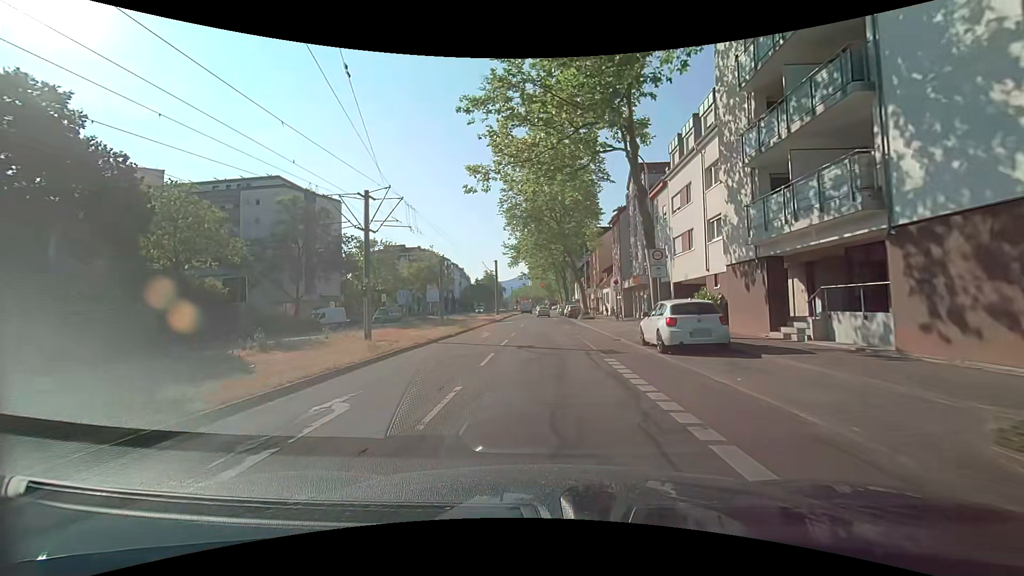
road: tertiary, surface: asphalt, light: Day
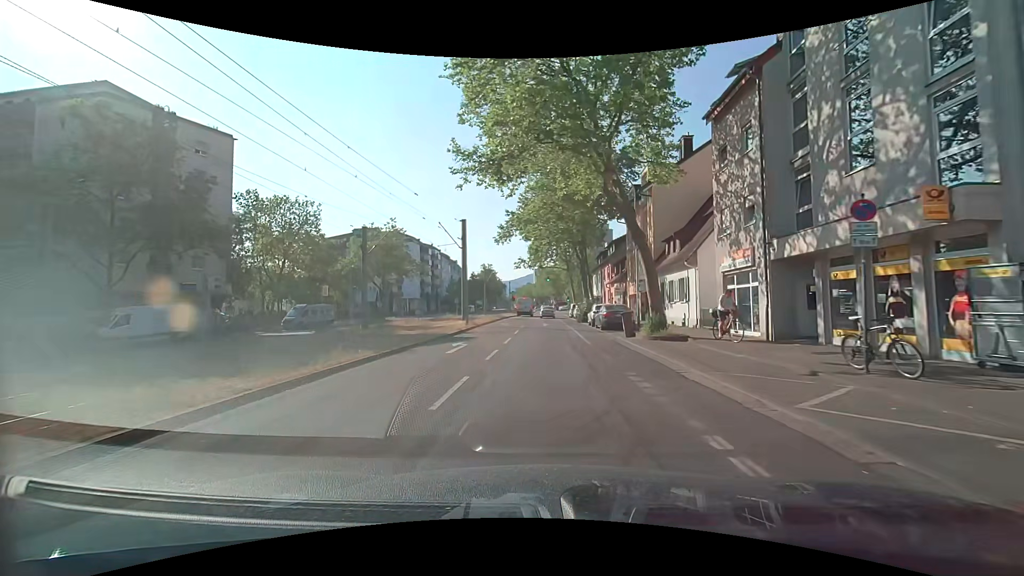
(-0.2, +29.2) m; 0°
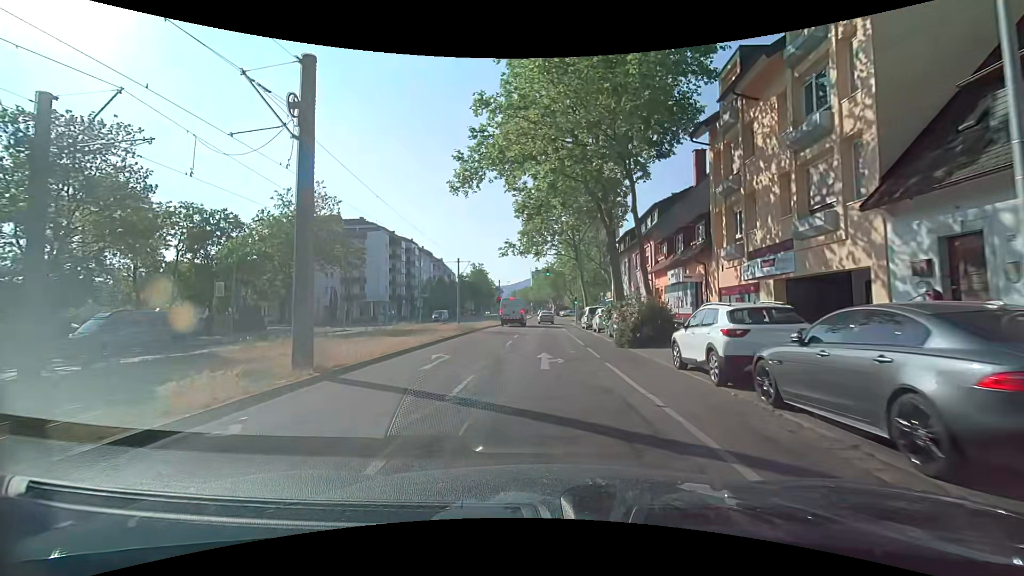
(-0.2, +23.2) m; 0°
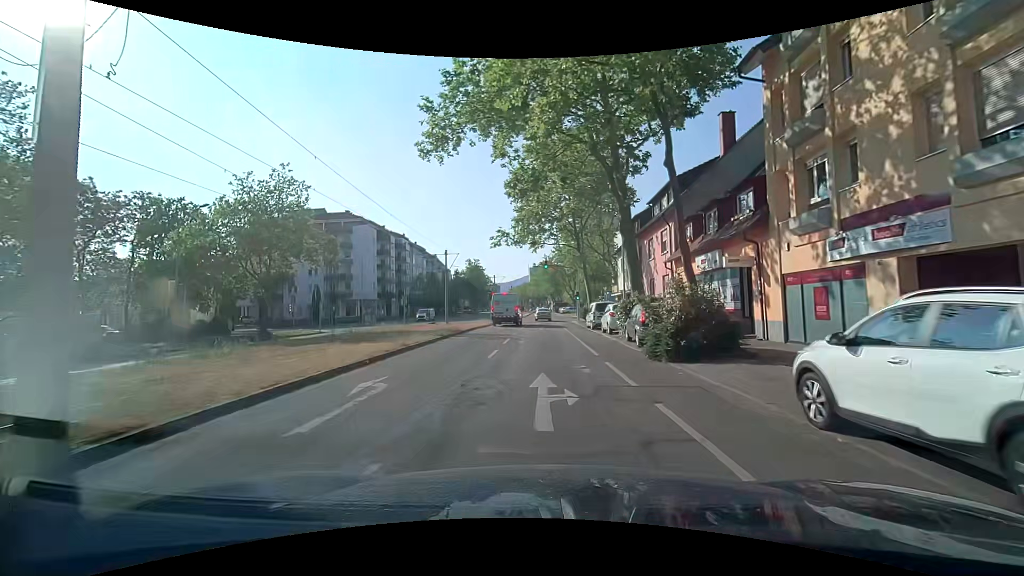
(0.0, +5.9) m; 0°
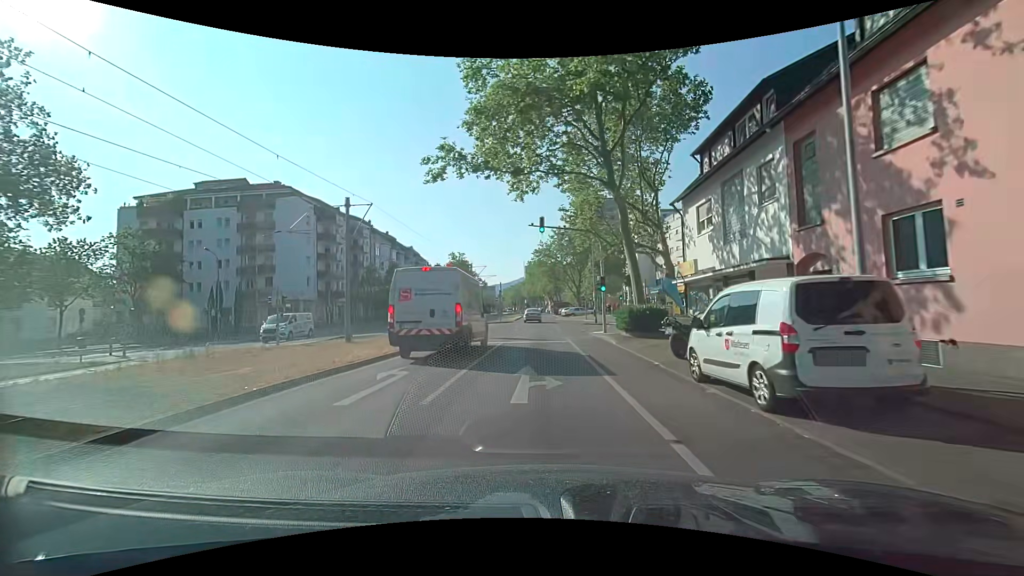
(+0.1, +24.4) m; +1°
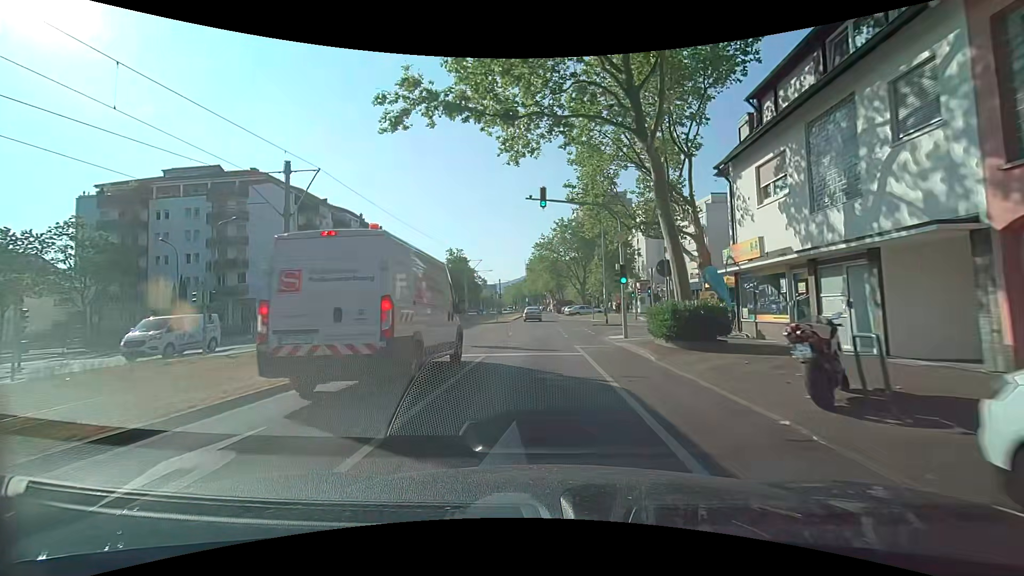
(0.0, +6.3) m; -1°
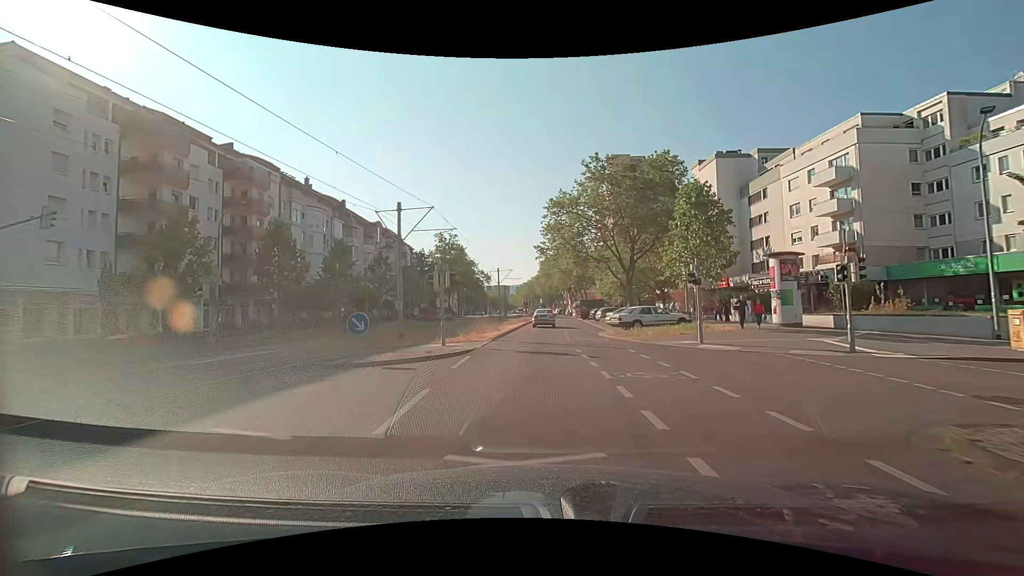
(-0.3, +31.6) m; -2°
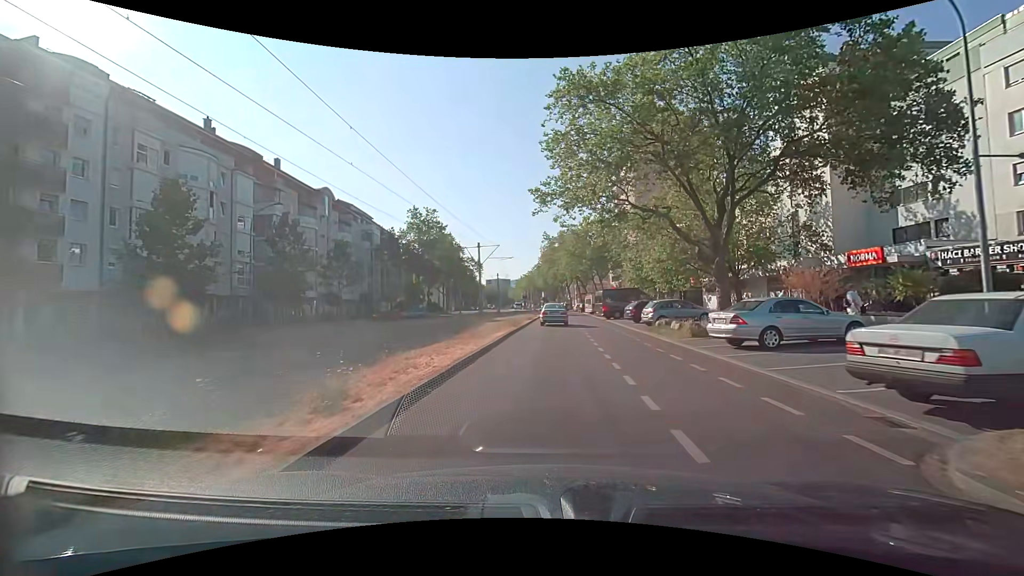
(0.0, +23.2) m; 0°
(0, +10) (0, +20) (0, +30) (+1, +40) (+1, +50) (+1, +60) (+1, +70) (+1, +80) (+1, +90) (0, +100) m
